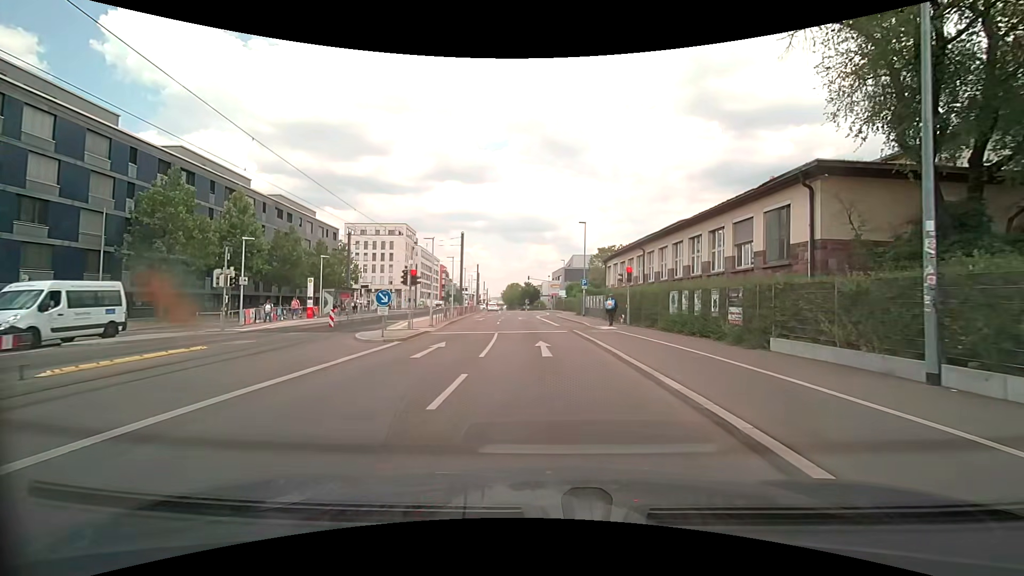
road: secondary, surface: asphalt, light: Day
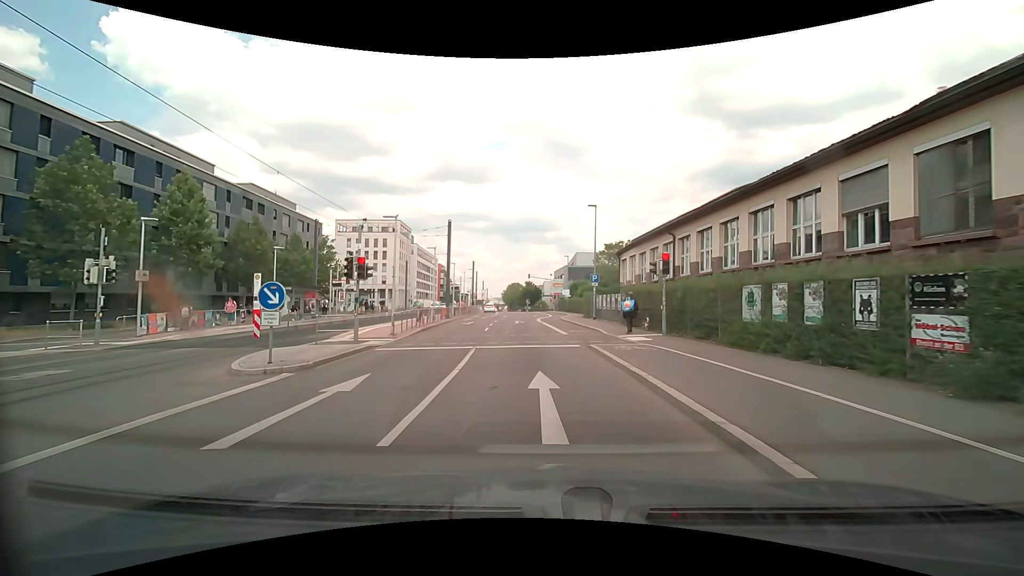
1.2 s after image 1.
(+0.1, +7.5) m; 0°
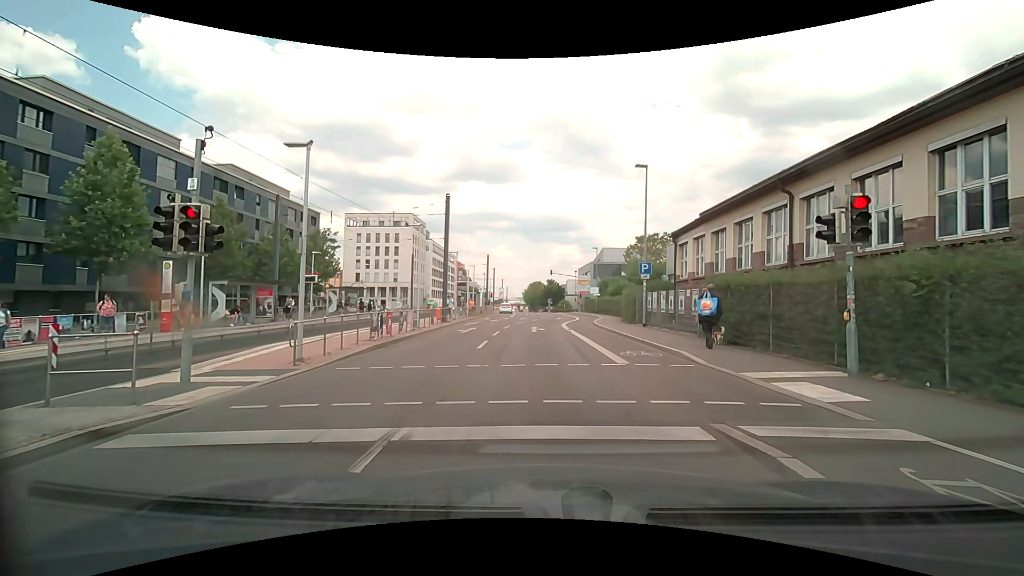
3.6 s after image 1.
(-0.2, +9.6) m; -4°
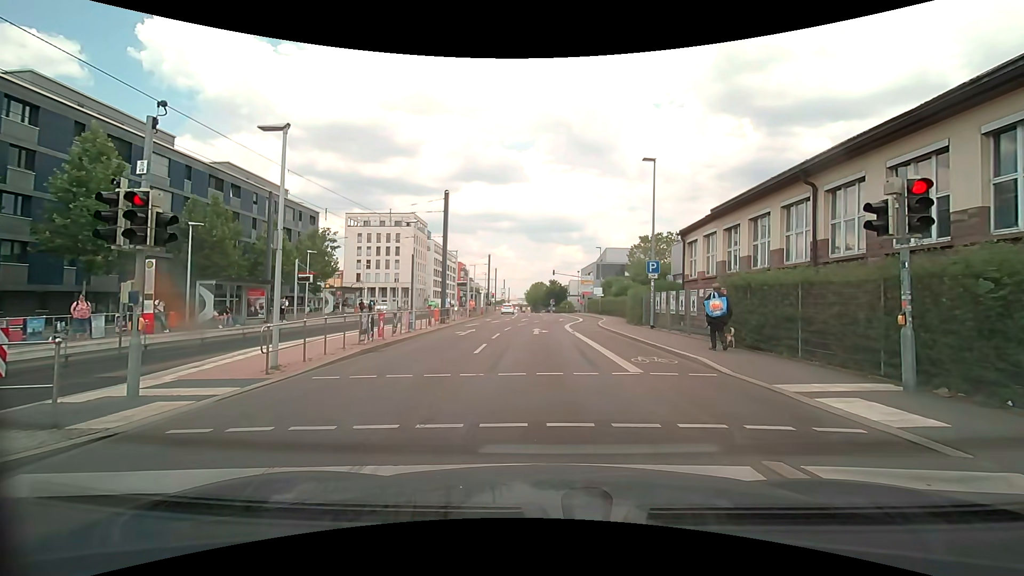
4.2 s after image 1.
(0.0, +1.1) m; -1°
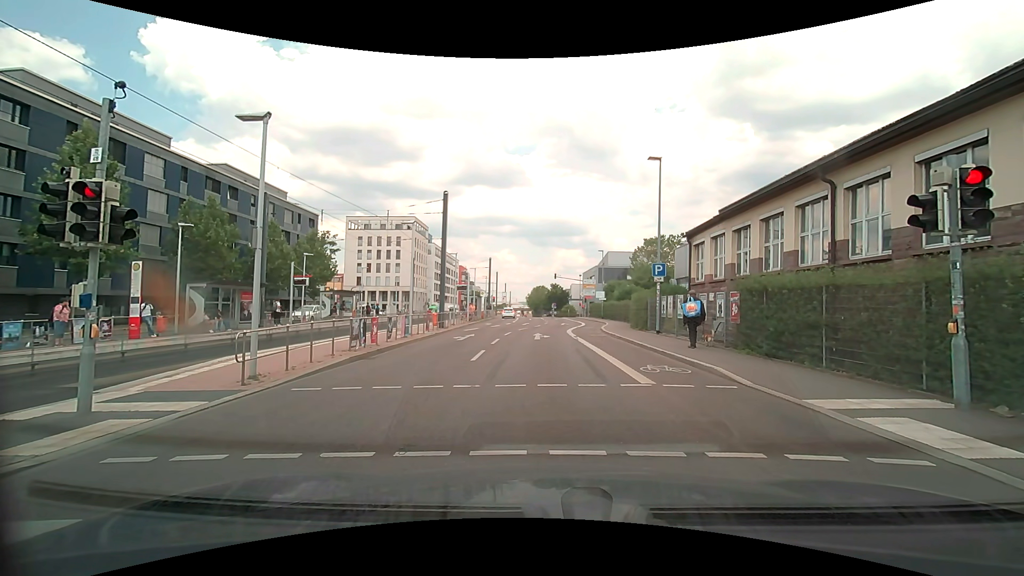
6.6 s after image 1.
(0.0, +0.8) m; 0°
